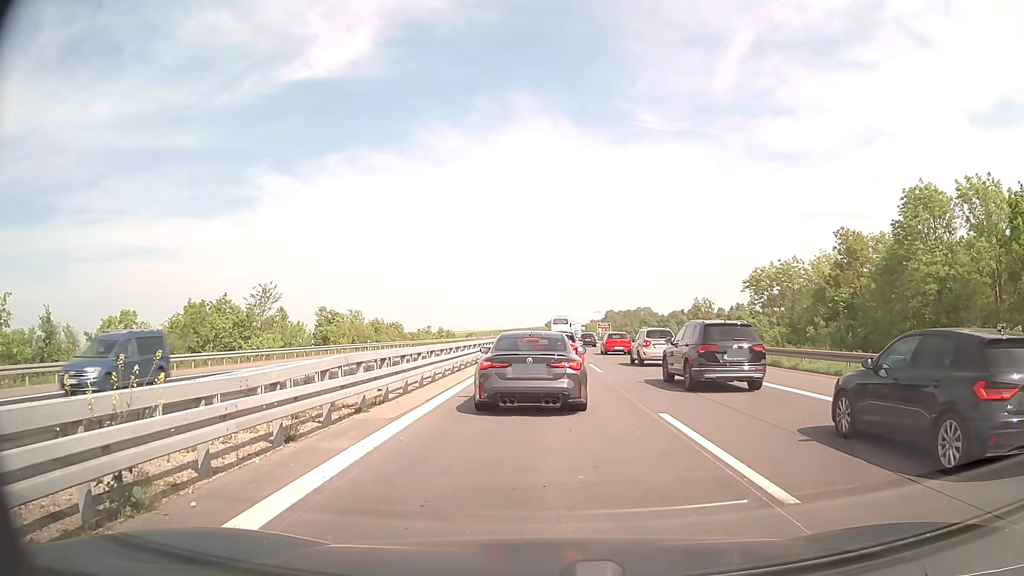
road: motorway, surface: concrete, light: Day
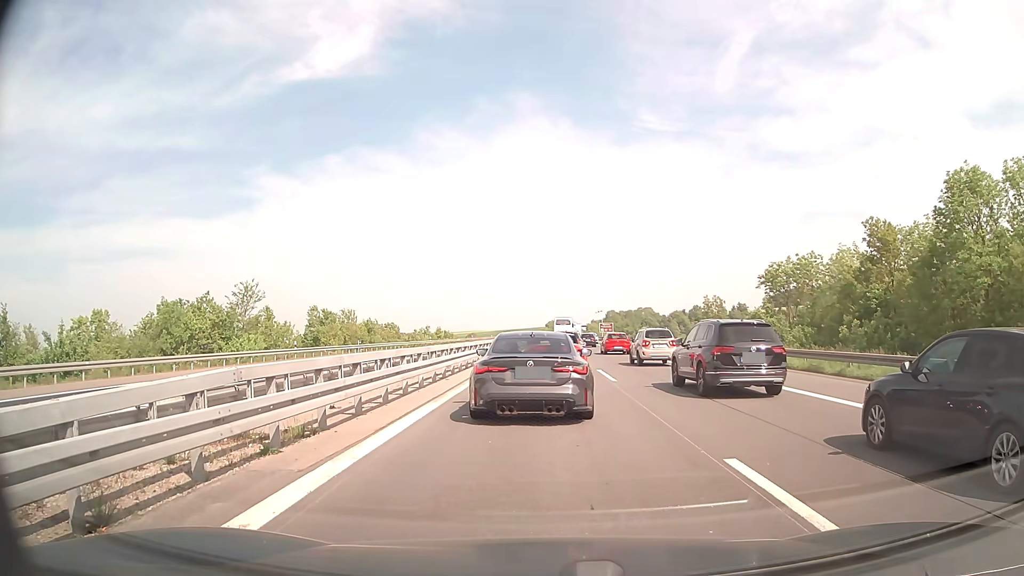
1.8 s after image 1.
(0.0, +4.1) m; 0°
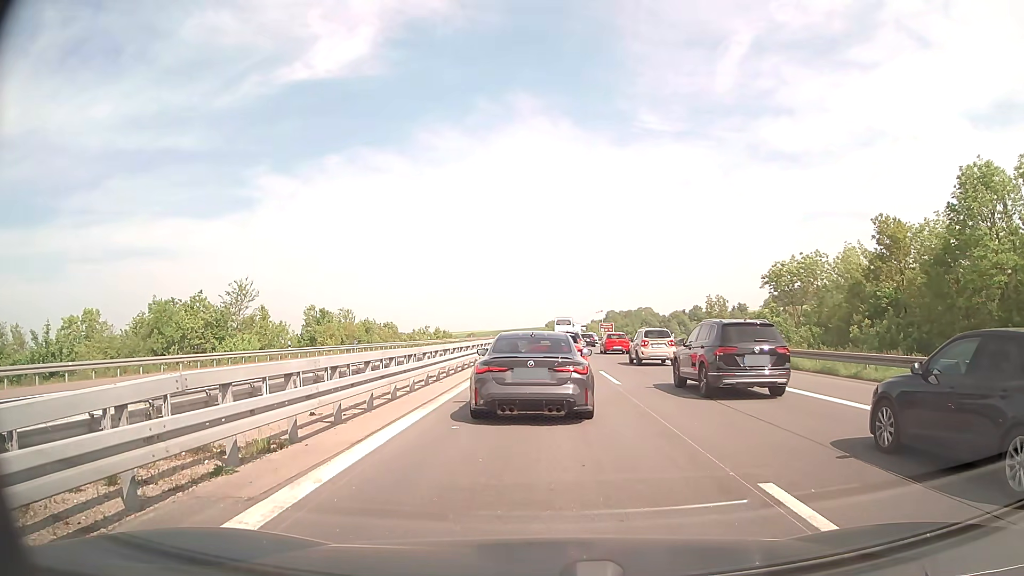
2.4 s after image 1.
(0.0, +1.2) m; 0°
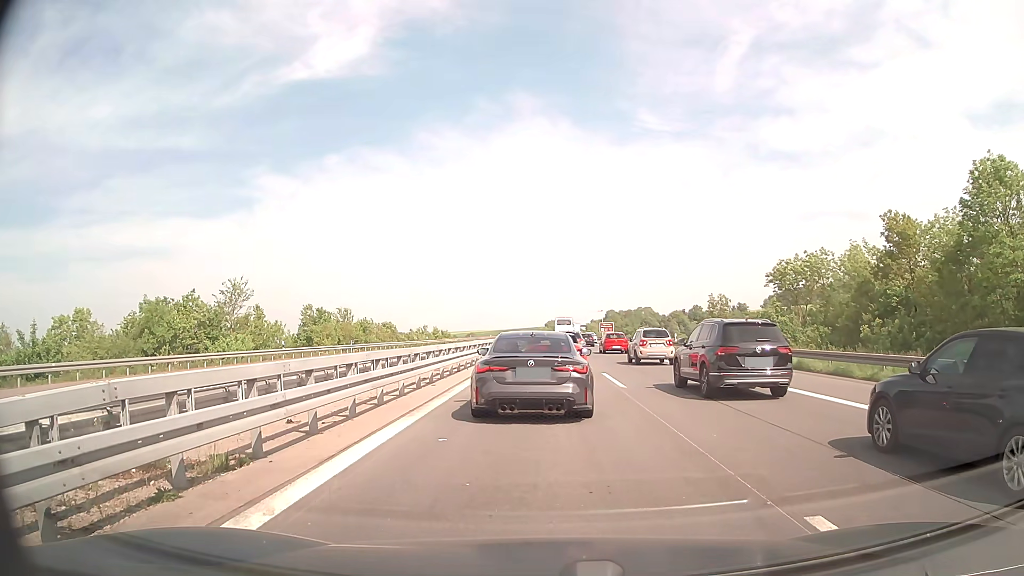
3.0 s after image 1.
(0.0, +1.2) m; 0°
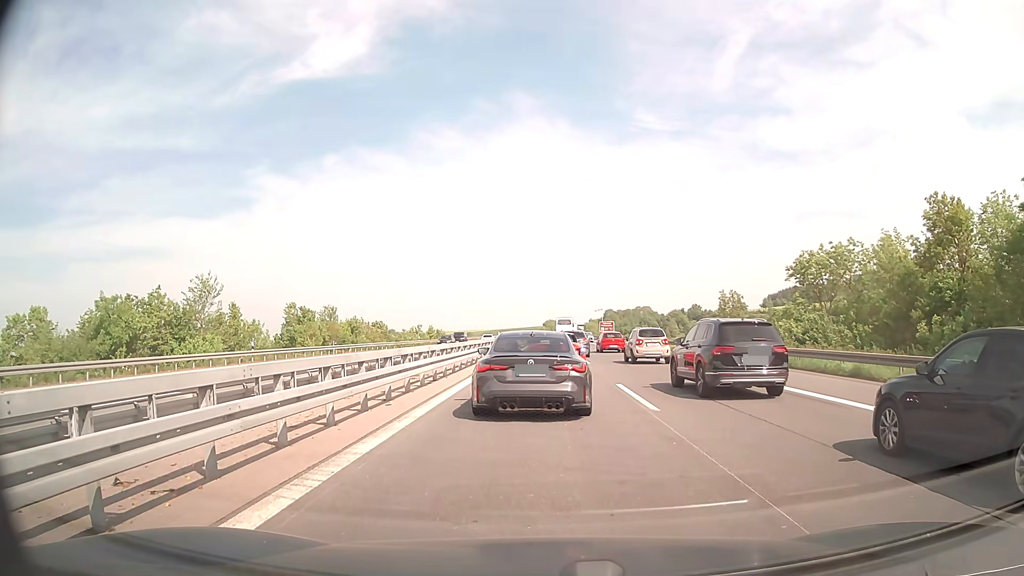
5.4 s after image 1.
(0.0, +5.2) m; 0°
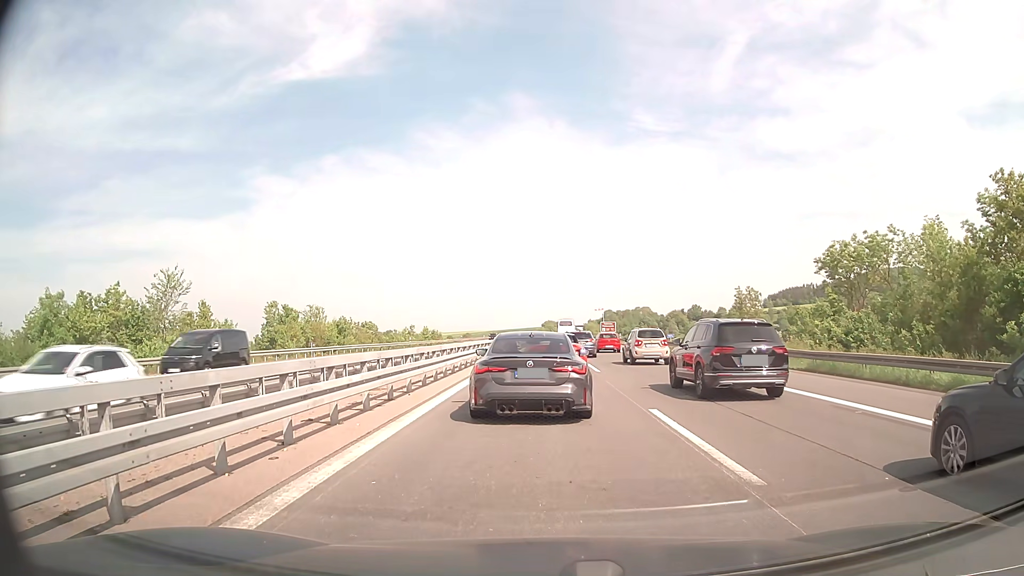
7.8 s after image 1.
(0.0, +5.8) m; -1°
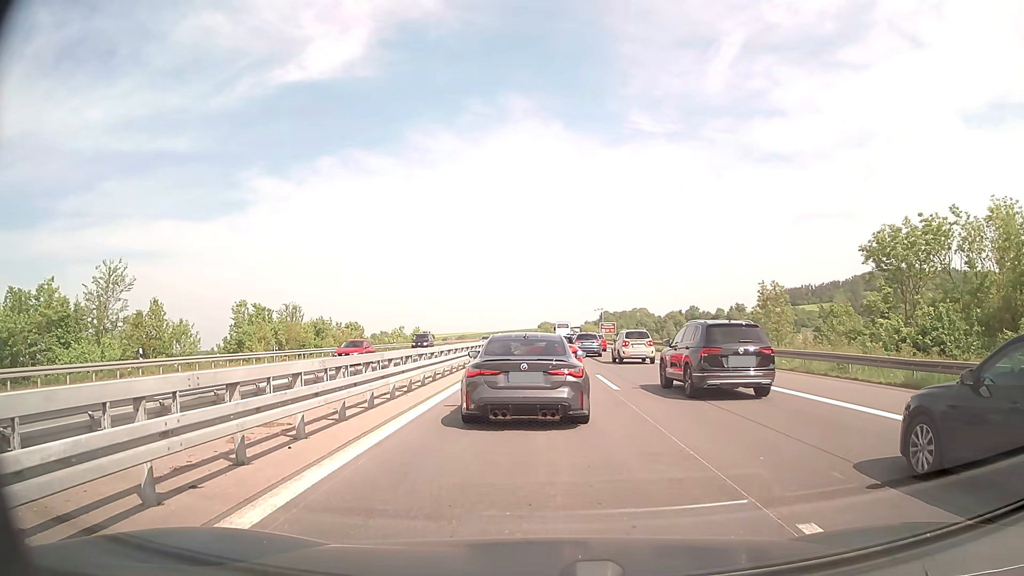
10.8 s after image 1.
(+0.1, +7.3) m; +1°
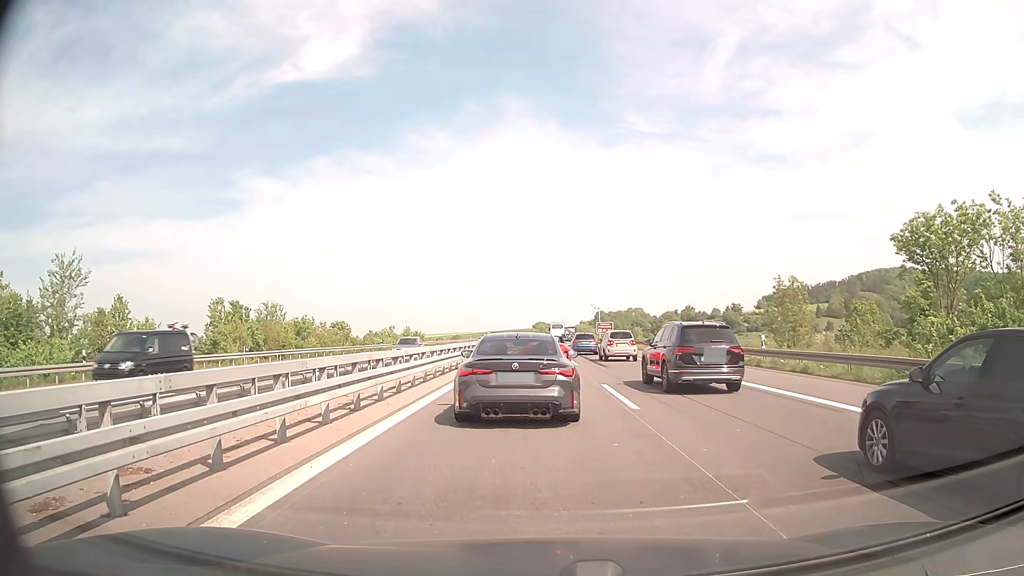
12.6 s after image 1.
(0.0, +4.5) m; 0°
(0, +10) (0, +20) (0, +30) (0, +40) (0, +50) (0, +60) (+1, +70) (+1, +80) (+1, +90) (+2, +100) m
